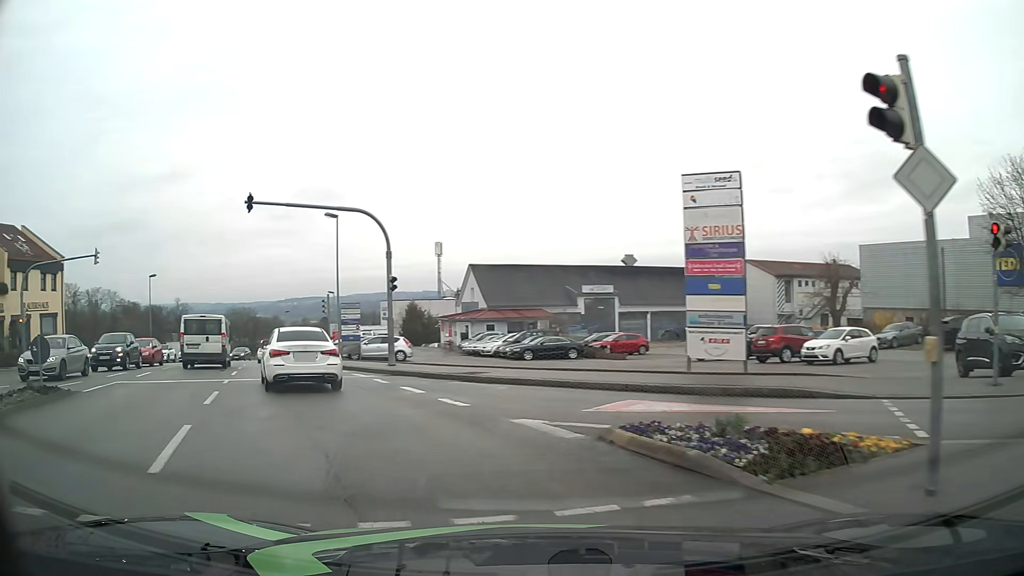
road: tertiary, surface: asphalt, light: Day
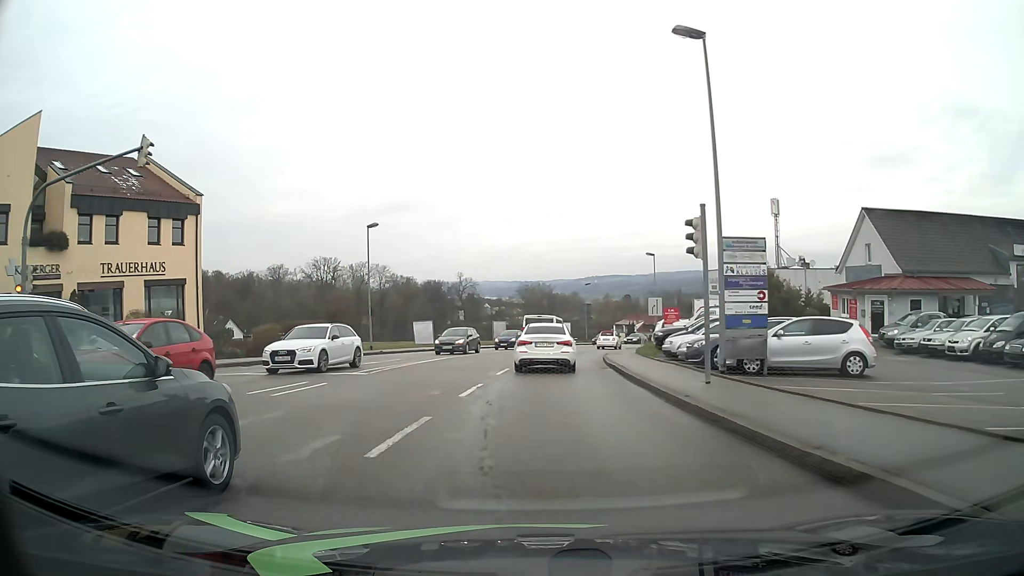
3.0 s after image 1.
(-7.3, +21.9) m; -25°
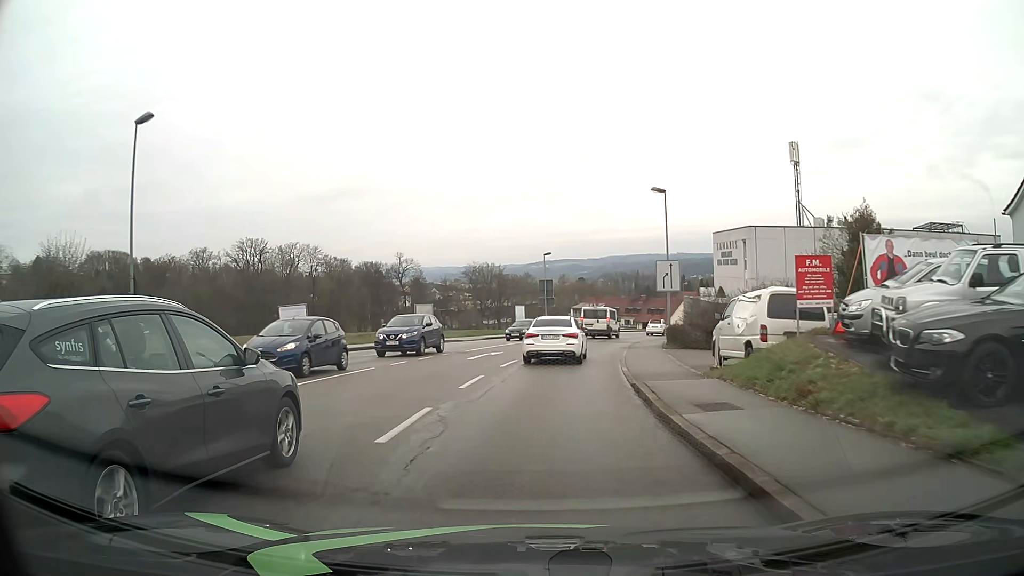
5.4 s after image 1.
(+0.9, +23.5) m; +4°
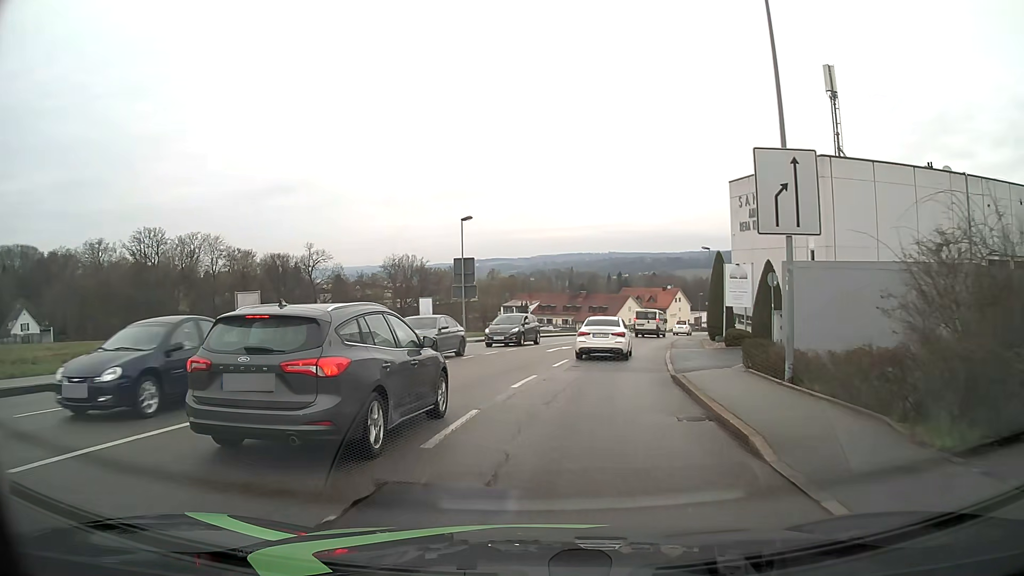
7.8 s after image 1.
(+1.0, +23.9) m; +6°
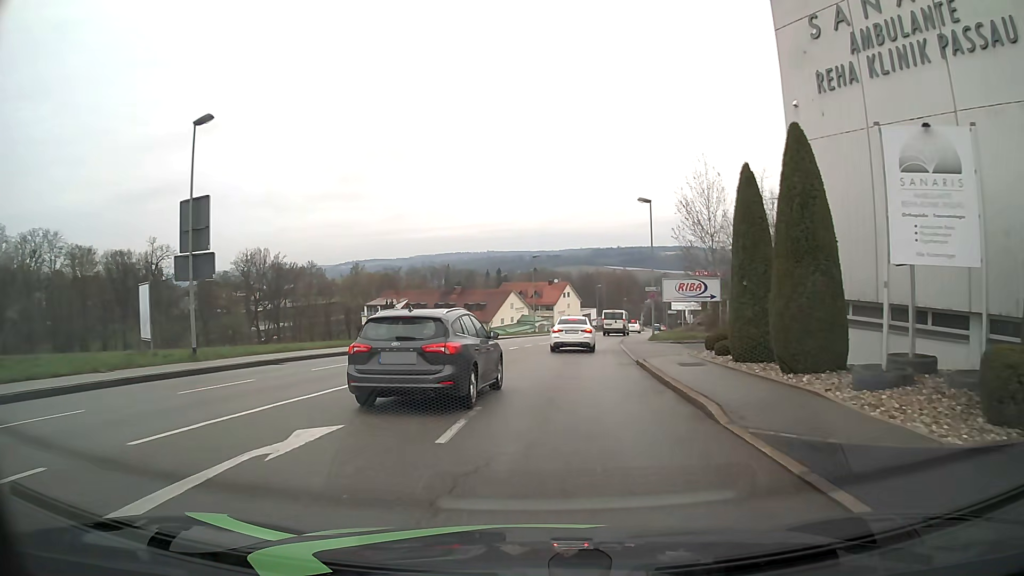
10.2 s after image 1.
(+2.5, +24.2) m; +10°
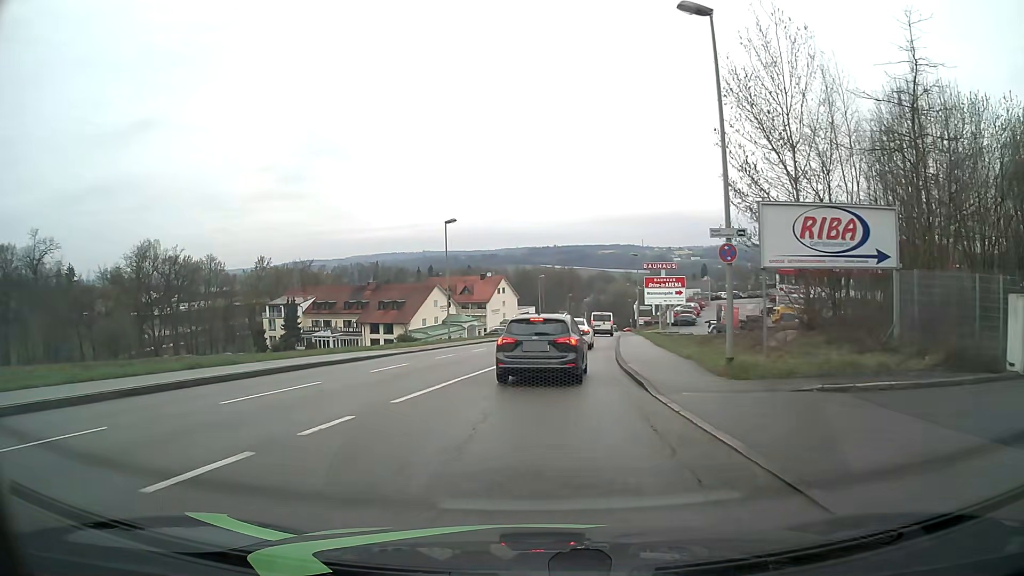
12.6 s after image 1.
(+1.3, +25.0) m; +6°
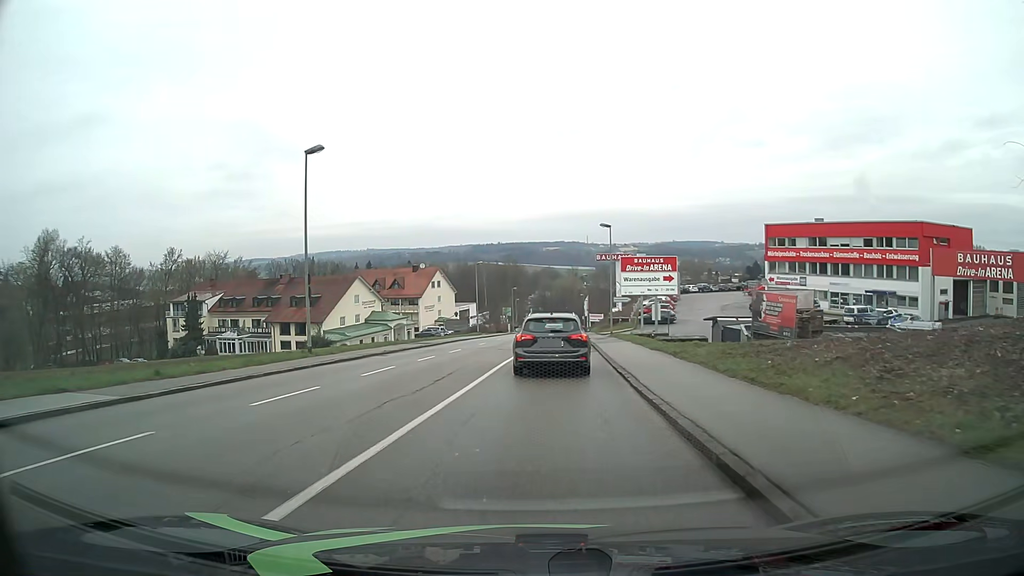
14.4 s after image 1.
(+0.7, +19.2) m; +5°
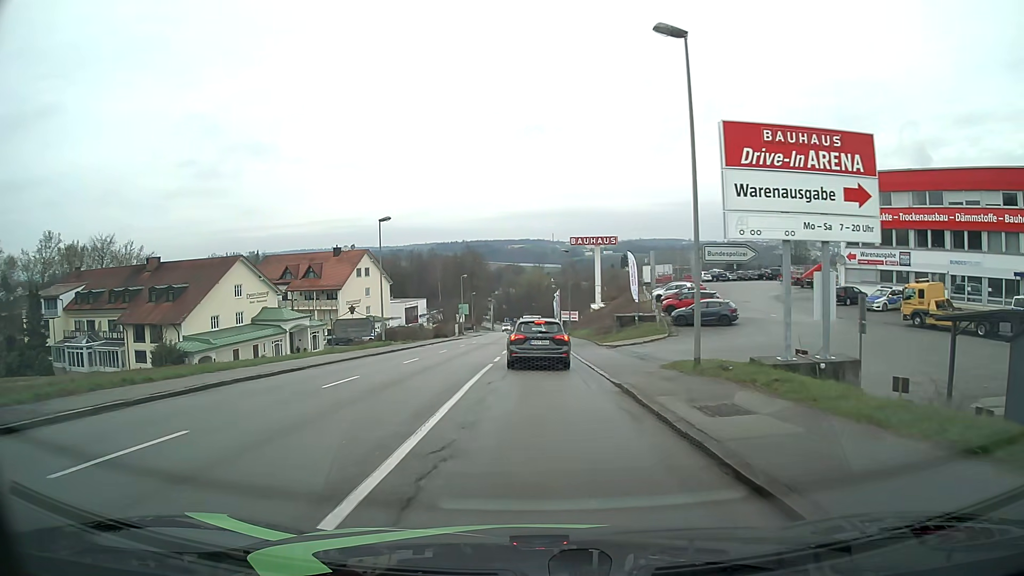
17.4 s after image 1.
(+1.0, +32.9) m; +3°
(0, +10) (0, +20) (0, +30) (0, +40) (0, +50) (0, +60) (0, +70) (-1, +80) (-1, +90) (-1, +100) m
